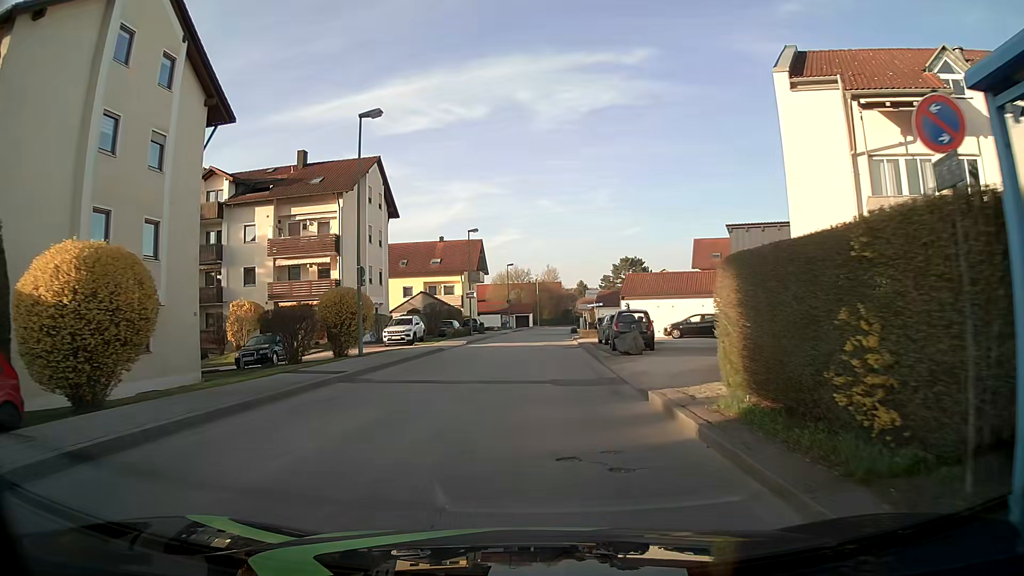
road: unclassified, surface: asphalt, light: Day
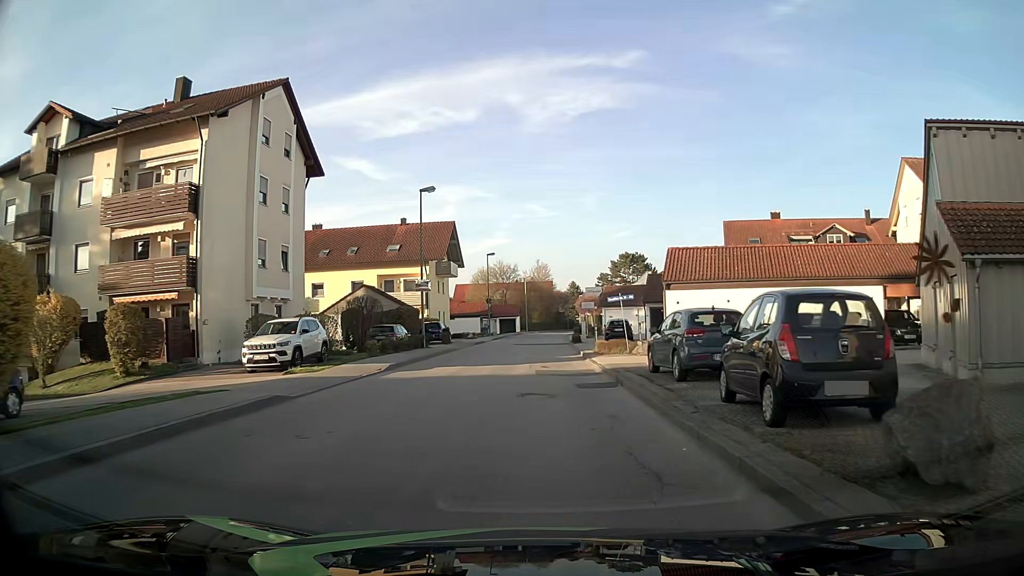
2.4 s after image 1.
(+0.3, +17.8) m; +1°
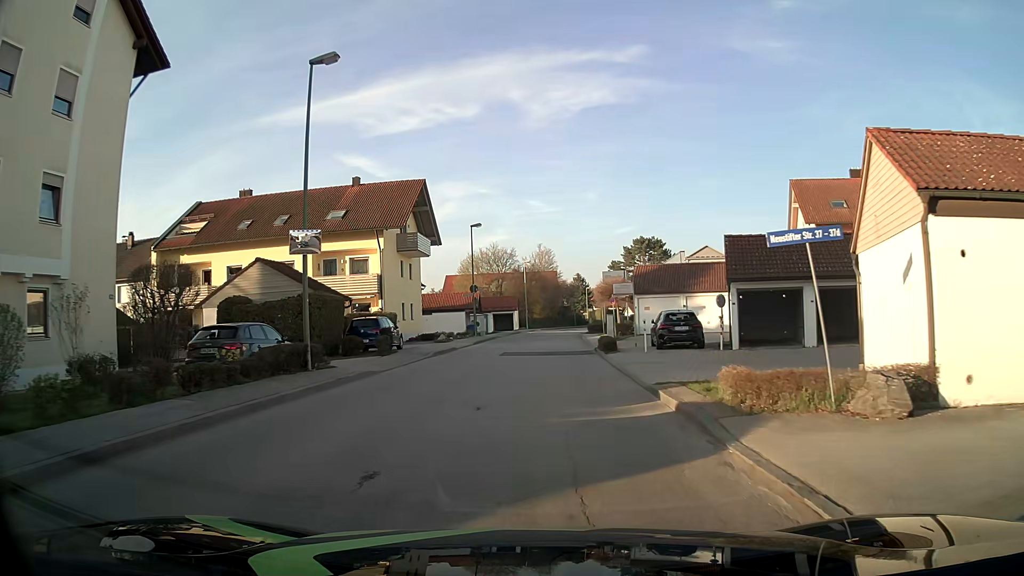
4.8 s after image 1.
(+0.1, +17.9) m; 0°
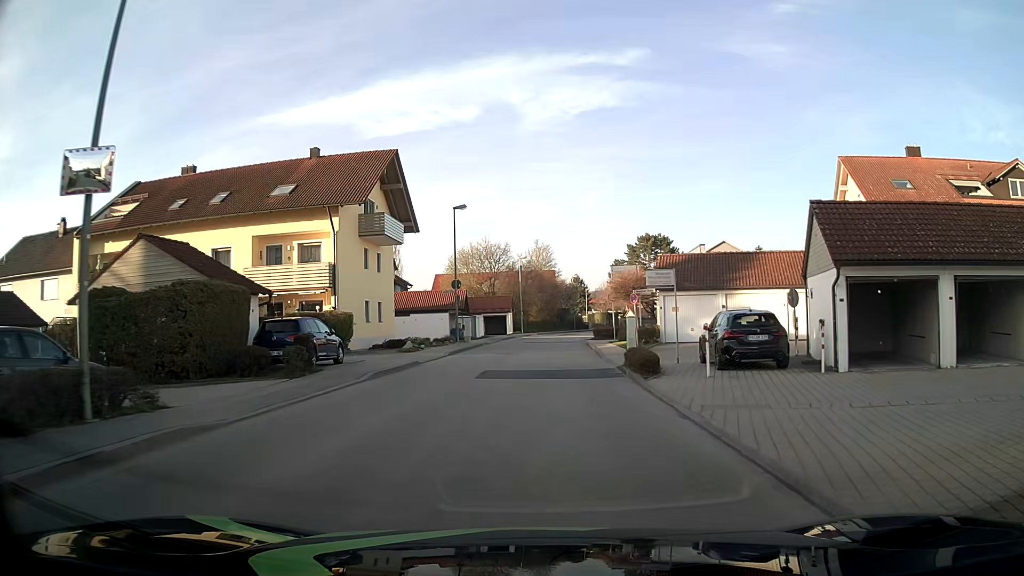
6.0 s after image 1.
(0.0, +9.0) m; 0°
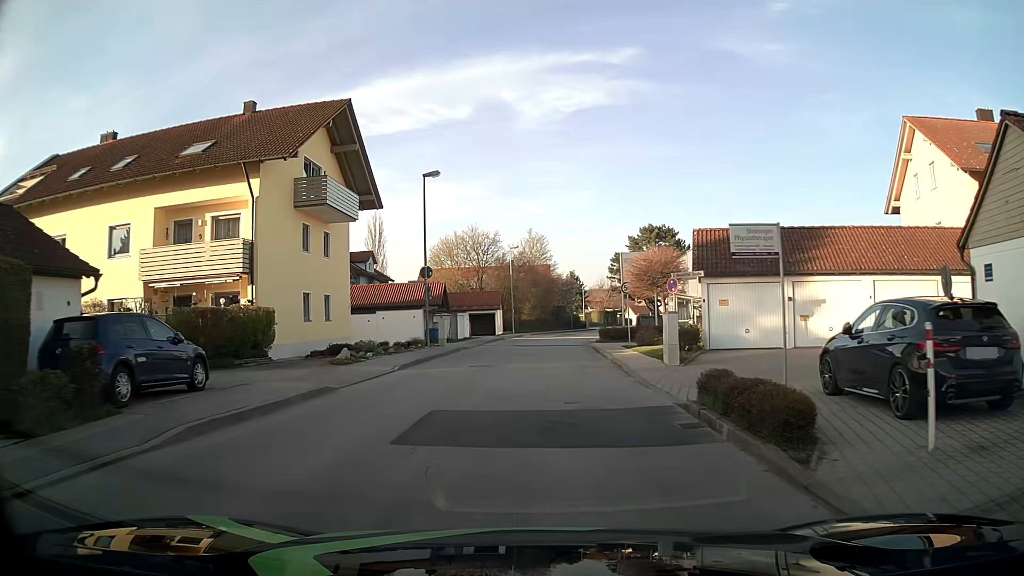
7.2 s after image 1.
(0.0, +8.9) m; 0°
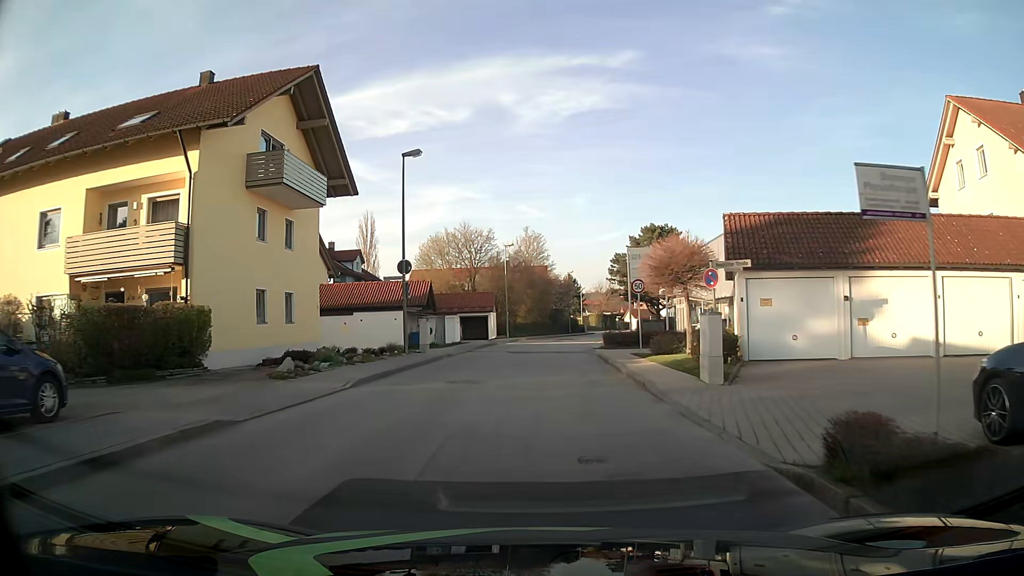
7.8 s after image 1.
(0.0, +4.5) m; +1°
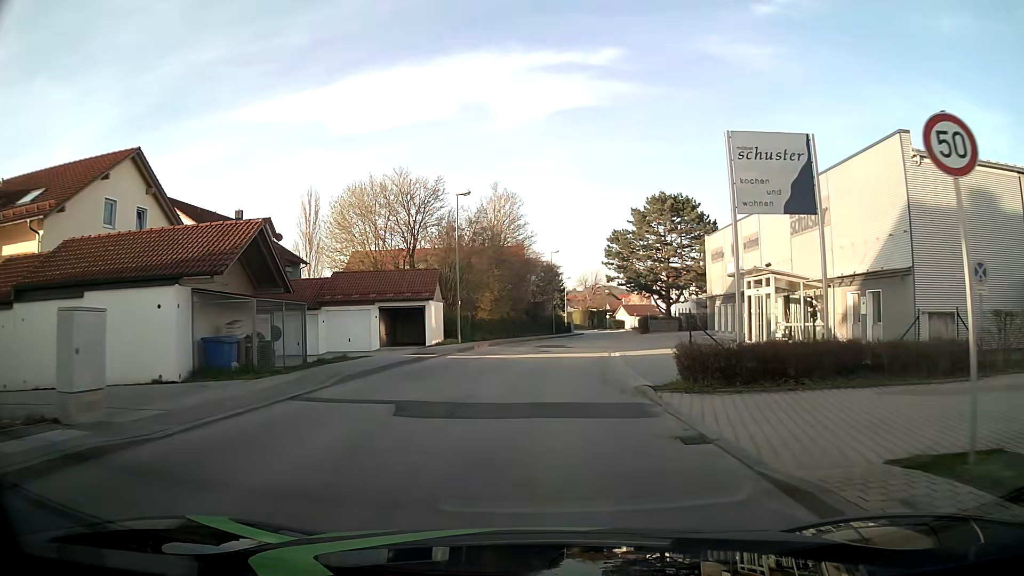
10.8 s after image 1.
(+0.3, +22.4) m; +3°
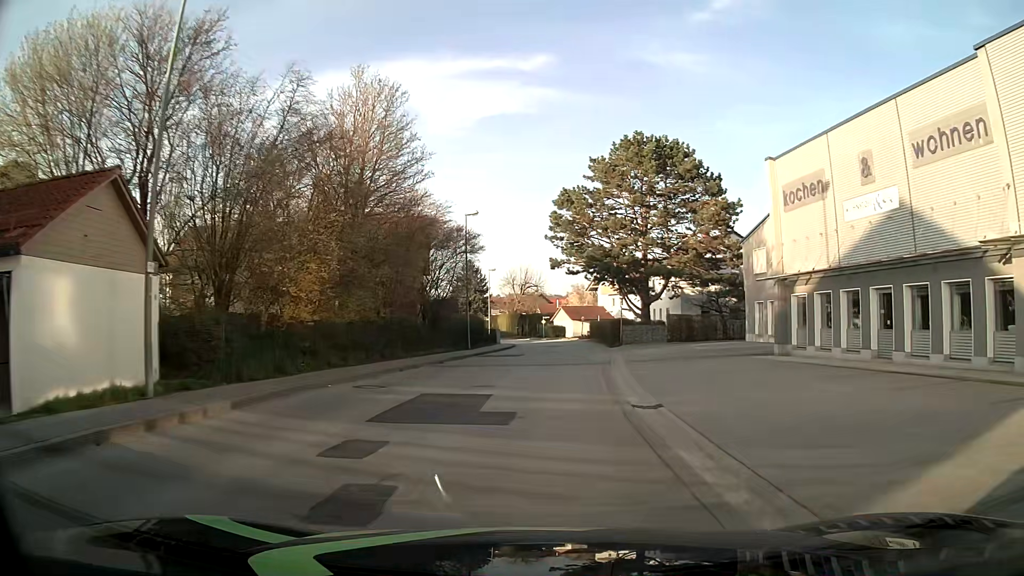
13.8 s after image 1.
(+0.6, +26.0) m; +5°
(0, +10) (+1, +20) (+1, +30) (+2, +40) (+3, +50) (+3, +60) (+2, +70) (0, +80) (-2, +89) (-5, +99) m
